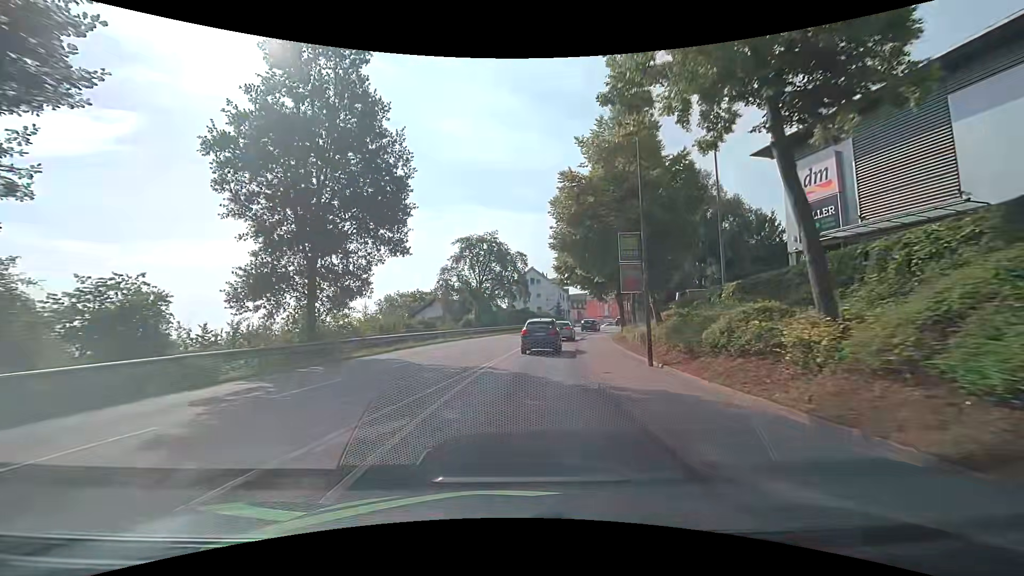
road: tertiary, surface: asphalt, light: Day
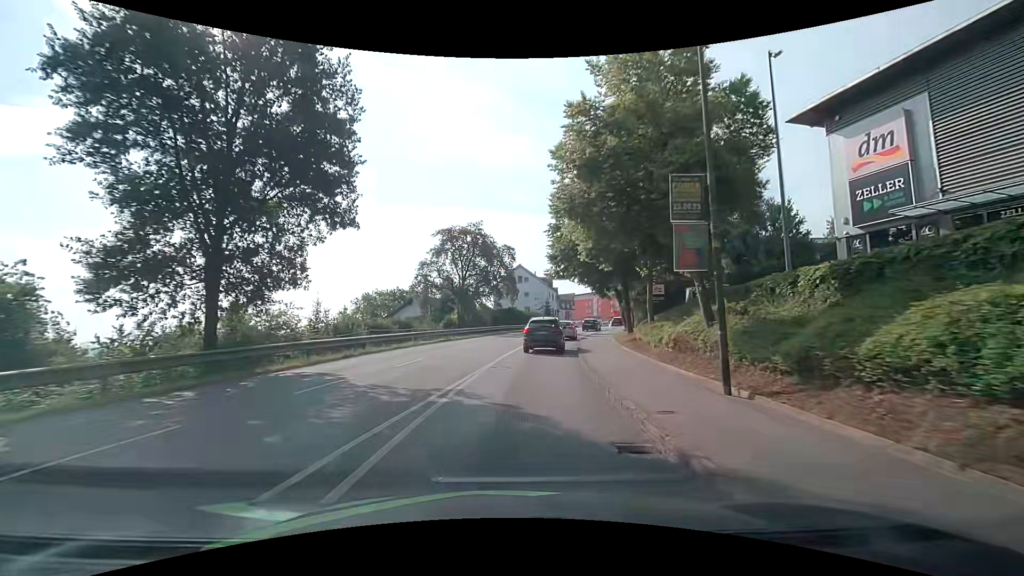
(-0.1, +6.0) m; 0°
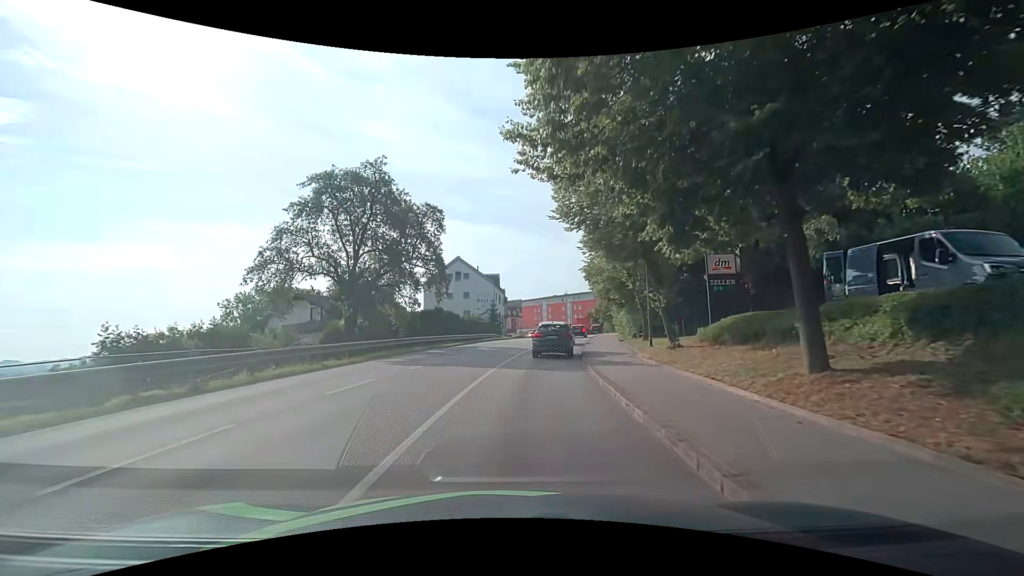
(+1.3, +23.0) m; +7°
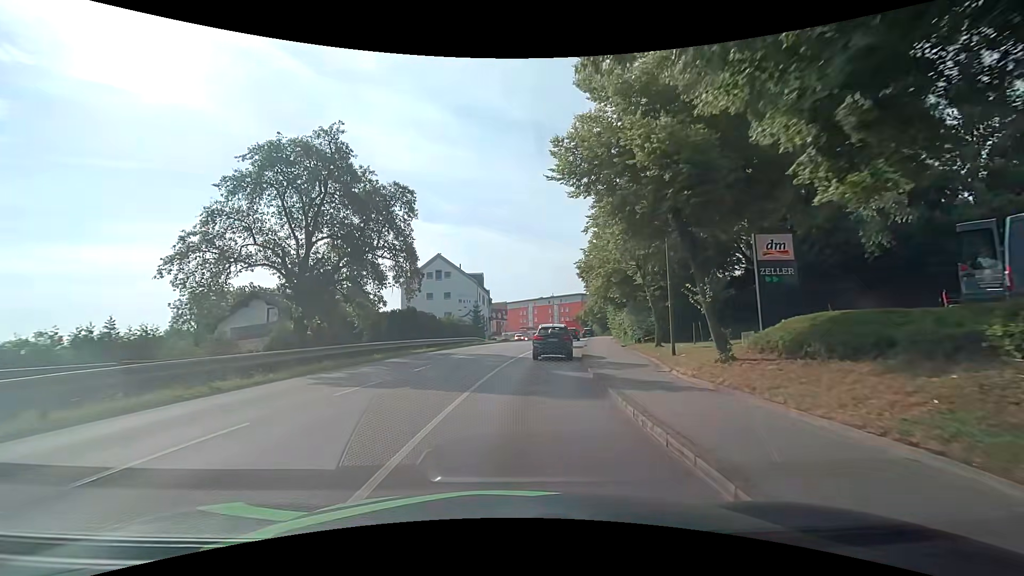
(0.0, +5.7) m; +2°
